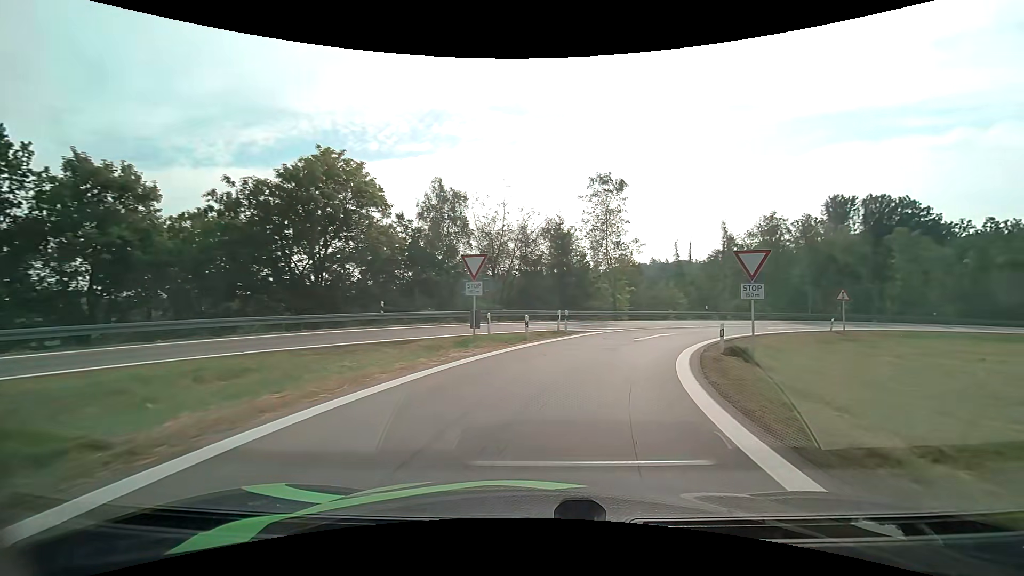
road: motorway_link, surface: asphalt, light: Day
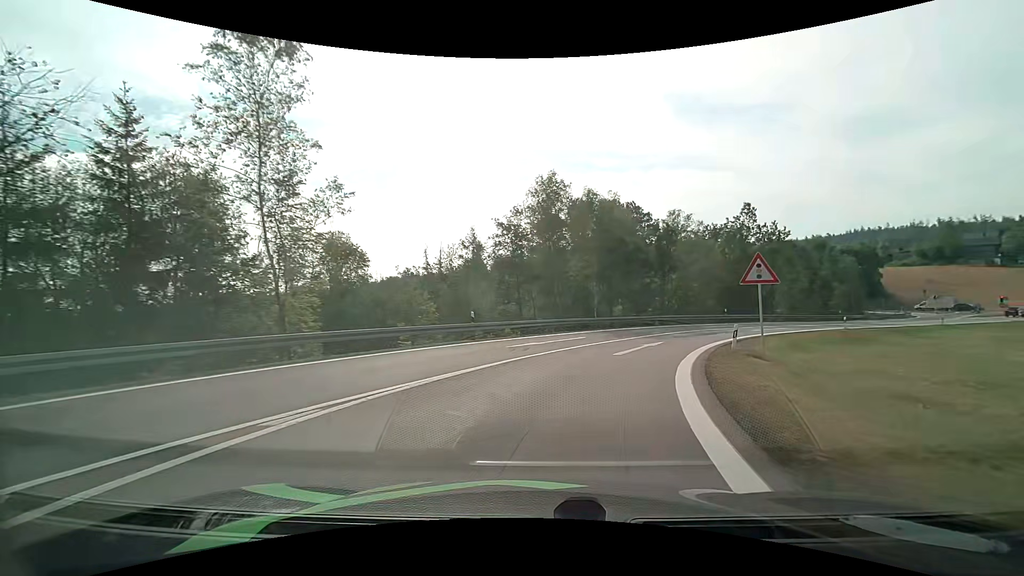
(+7.0, +26.4) m; +27°
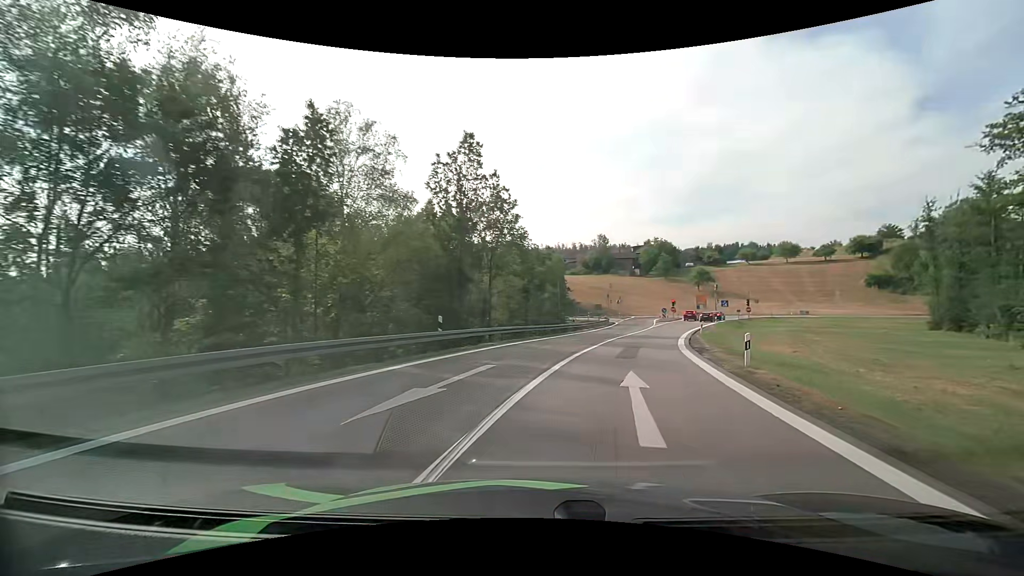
(+9.1, +30.4) m; +34°
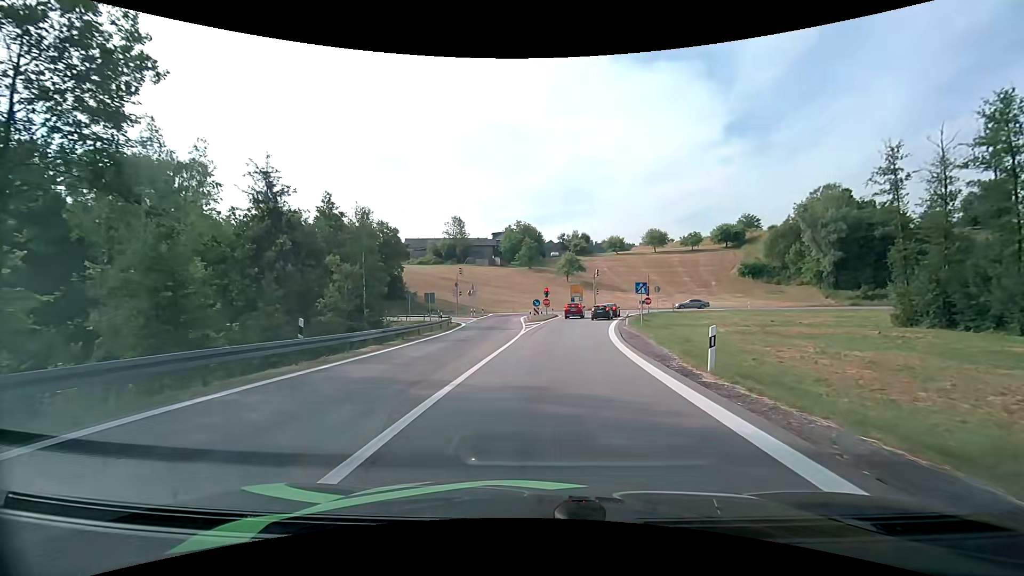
(+5.6, +29.9) m; +16°
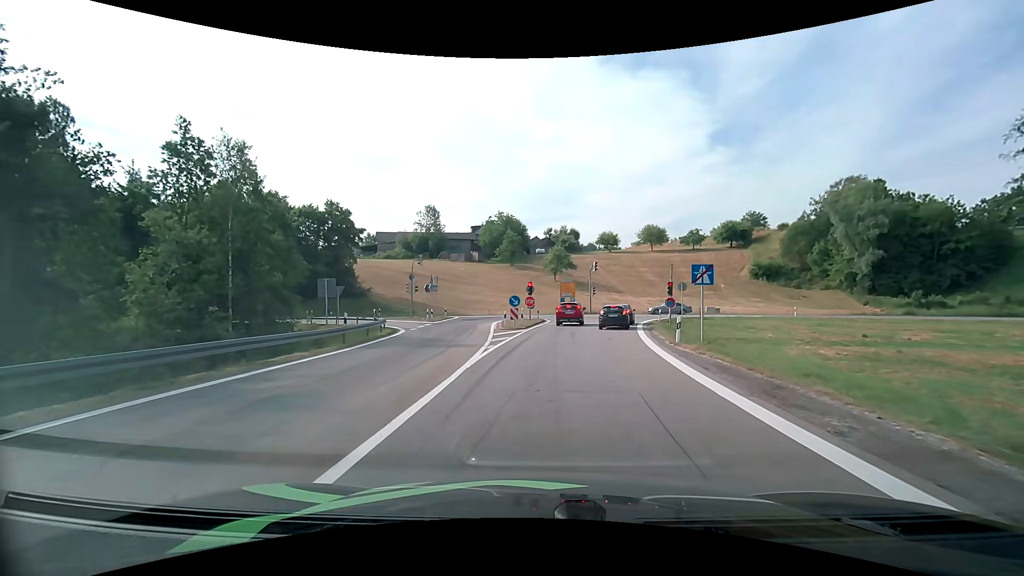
(+0.2, +16.2) m; +2°
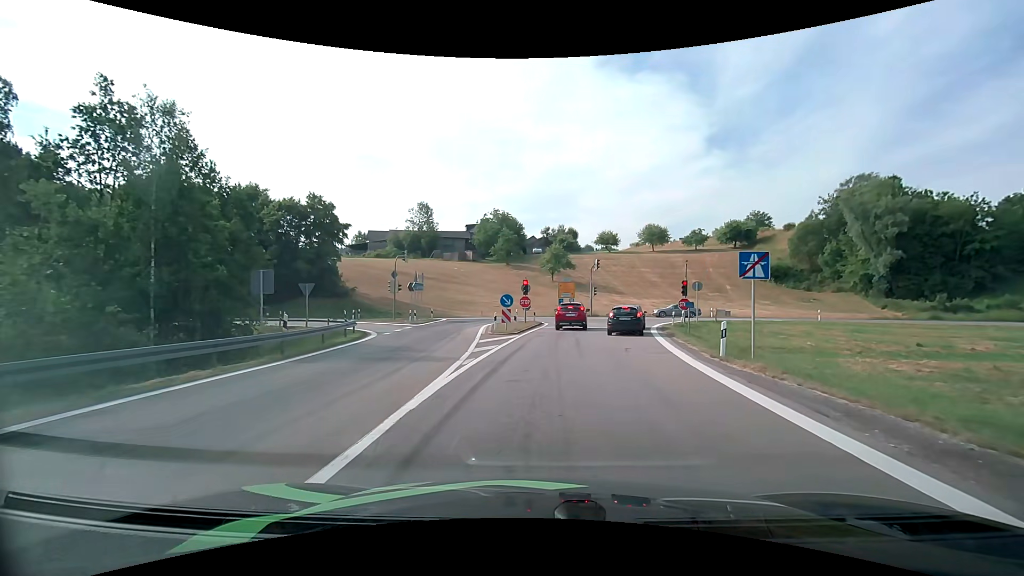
(0.0, +4.9) m; 0°
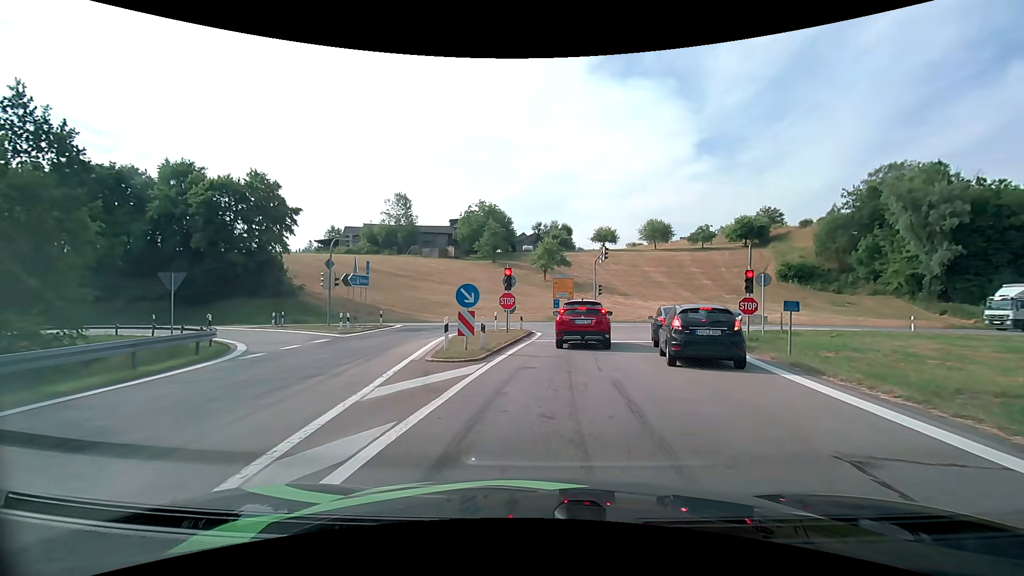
(+0.1, +12.2) m; +1°
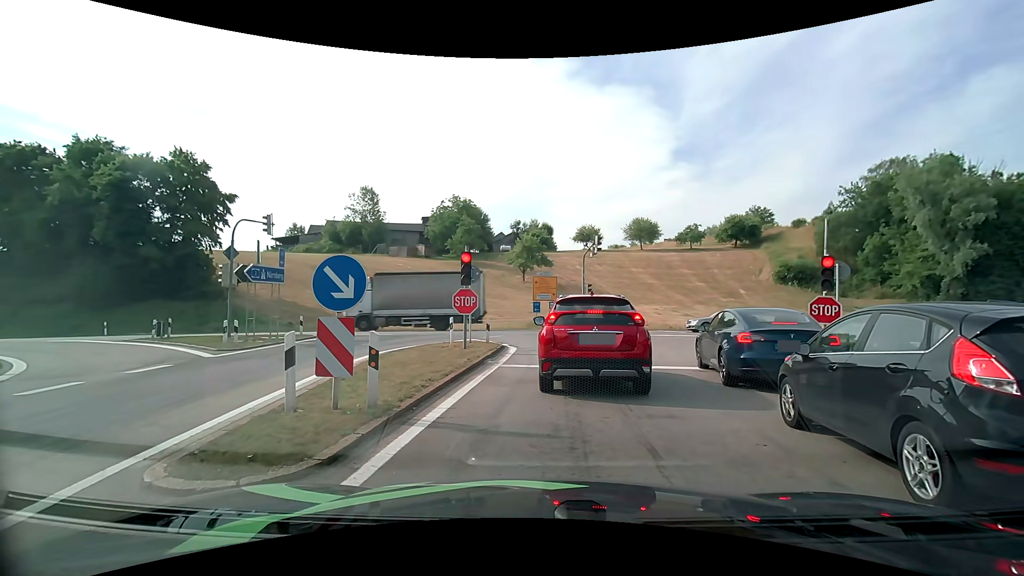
(+0.1, +7.7) m; +2°
